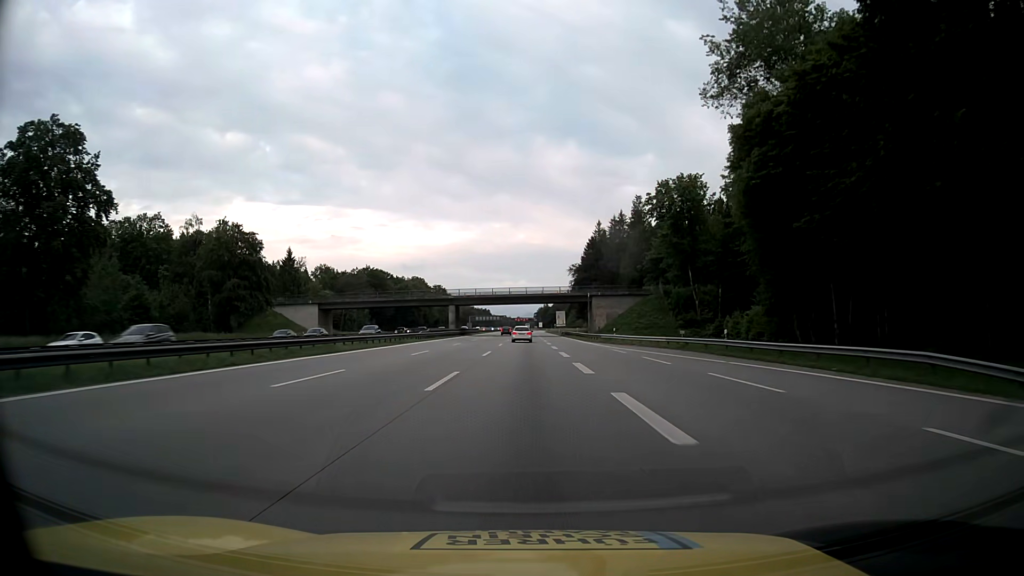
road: motorway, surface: asphalt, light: Day
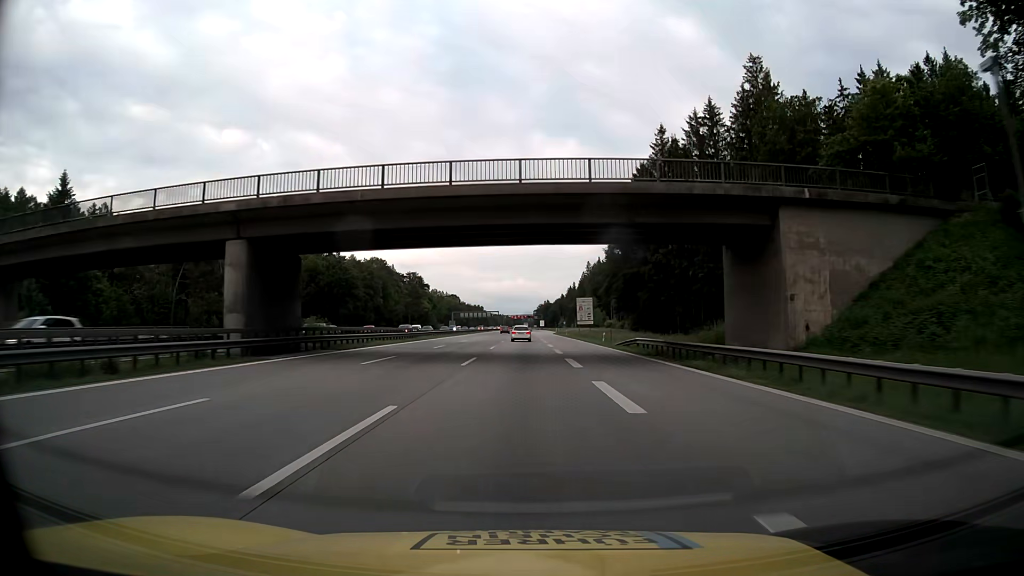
(-0.1, +81.4) m; 0°
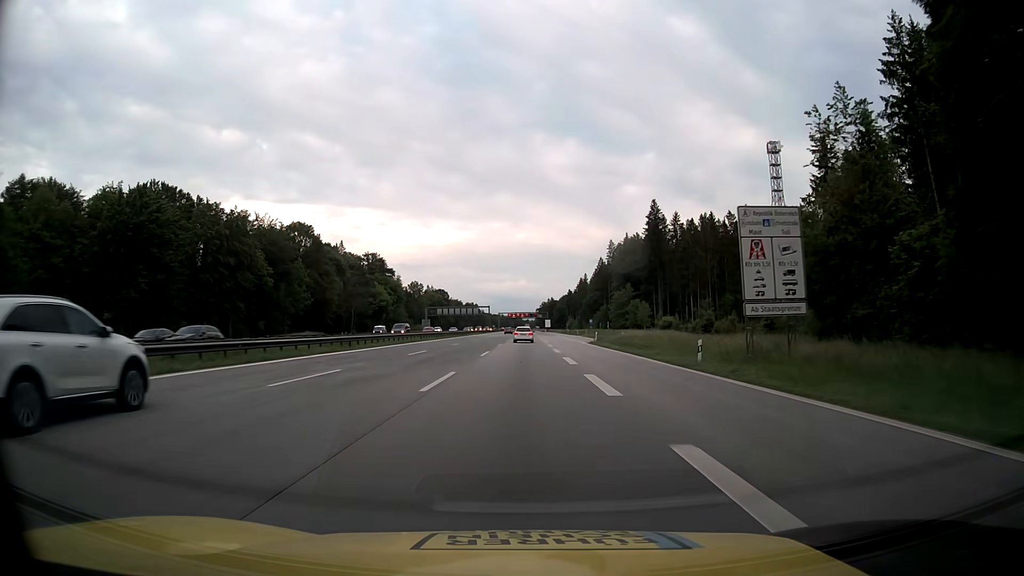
(+0.1, +81.5) m; 0°
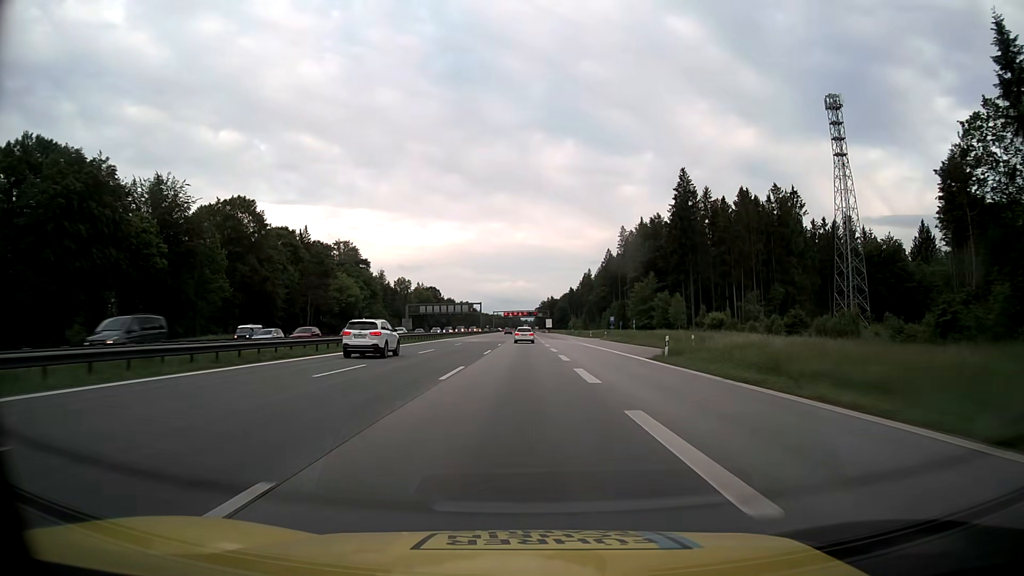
(-0.1, +32.6) m; 0°
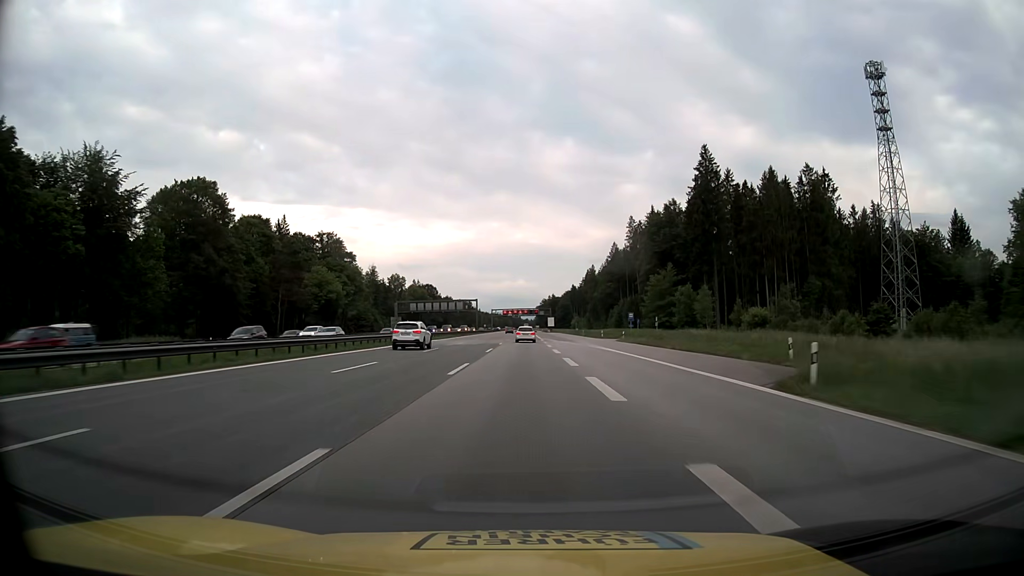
(0.0, +16.3) m; 0°
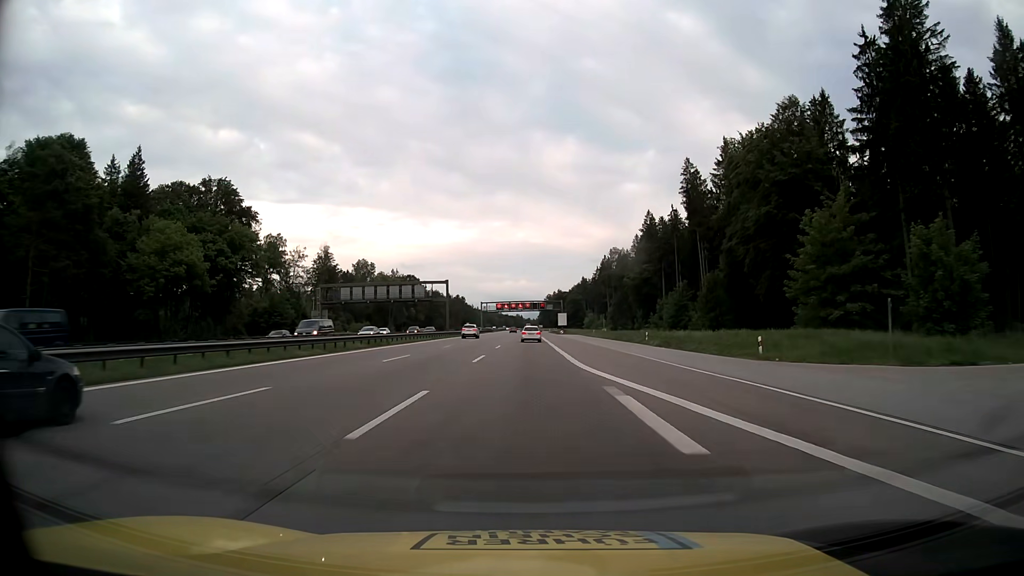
(-0.1, +65.5) m; 0°
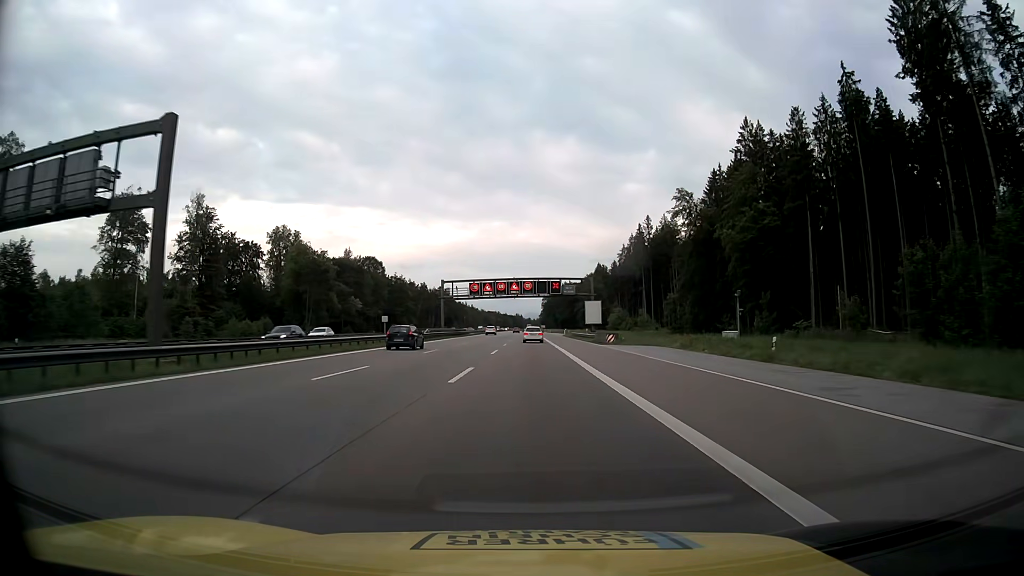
(0.0, +82.1) m; 0°
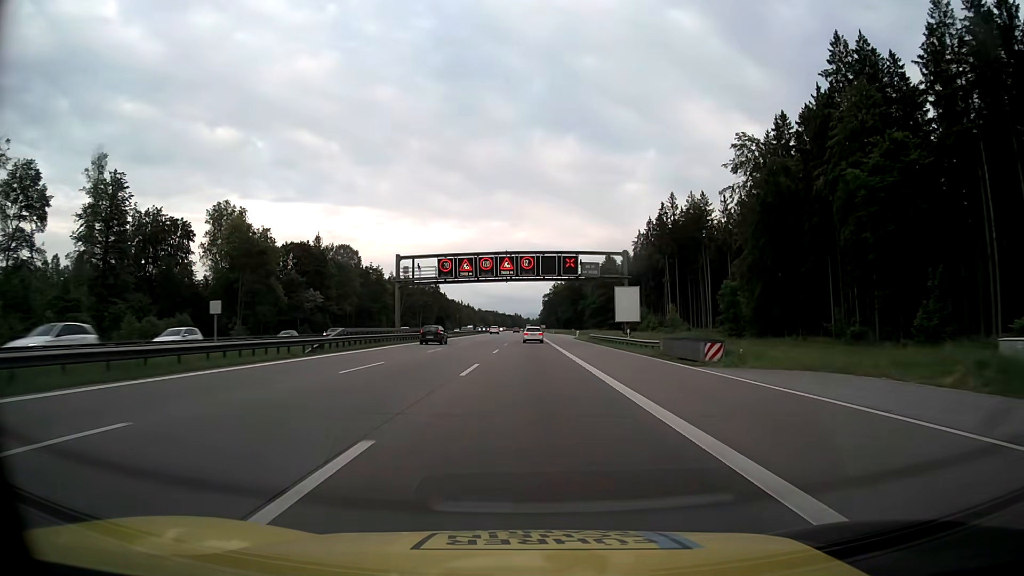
(0.0, +32.8) m; 0°
(0, +10) (0, +20) (0, +30) (0, +40) (0, +50) (0, +60) (0, +70) (0, +80) (0, +90) (0, +100) m
